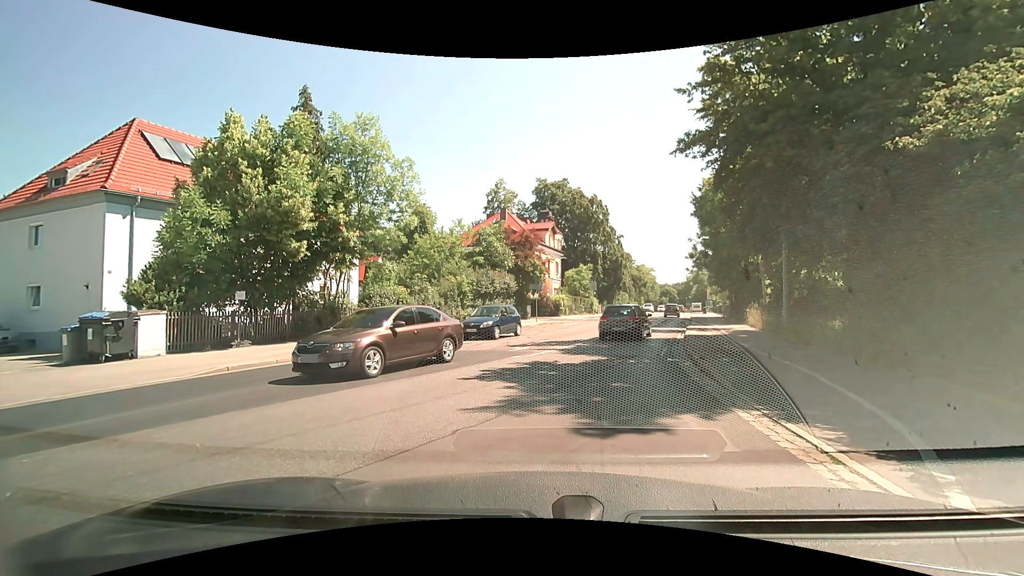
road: secondary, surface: asphalt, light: Day
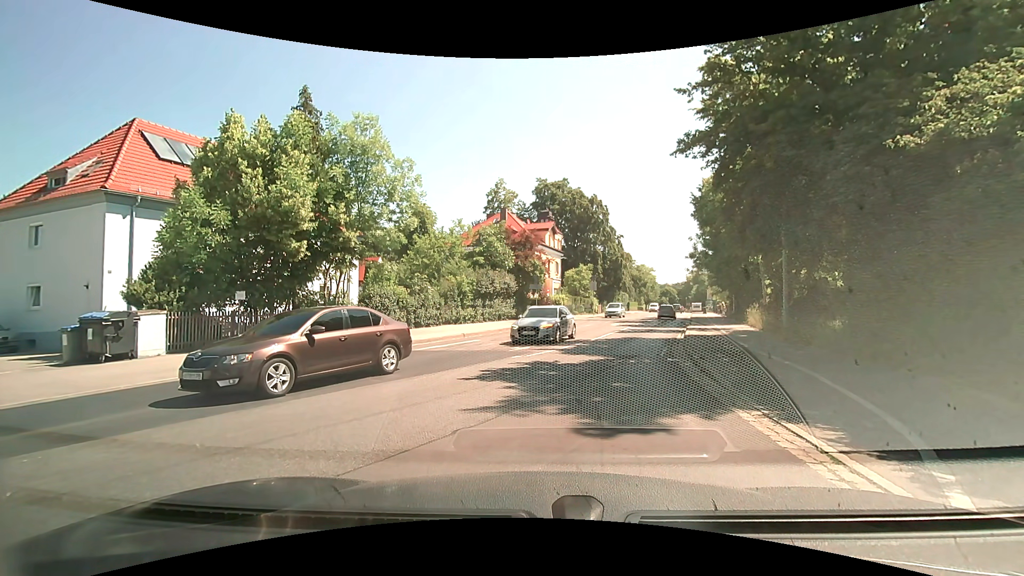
(0.0, 0.0) m; 0°
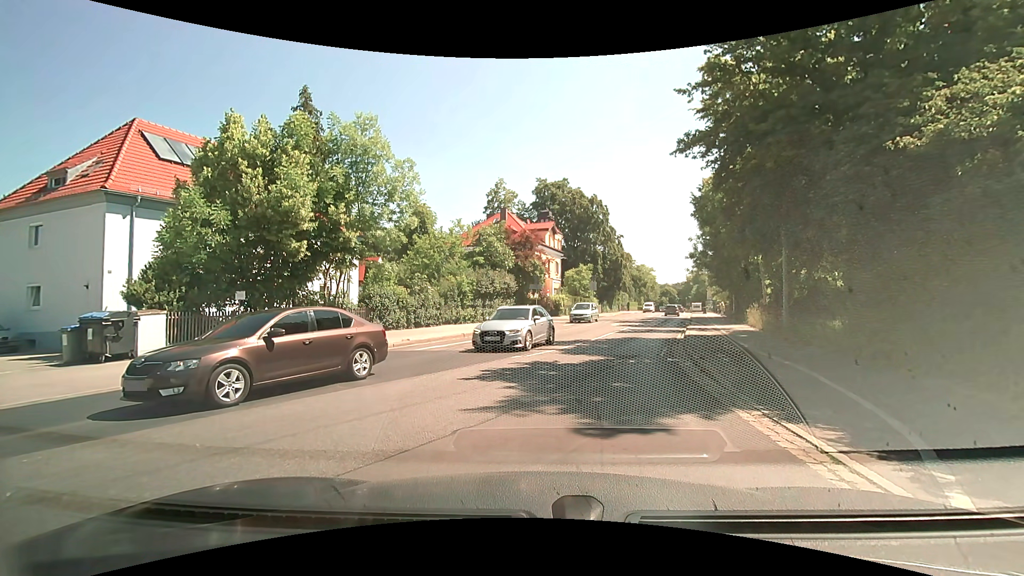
(0.0, 0.0) m; 0°
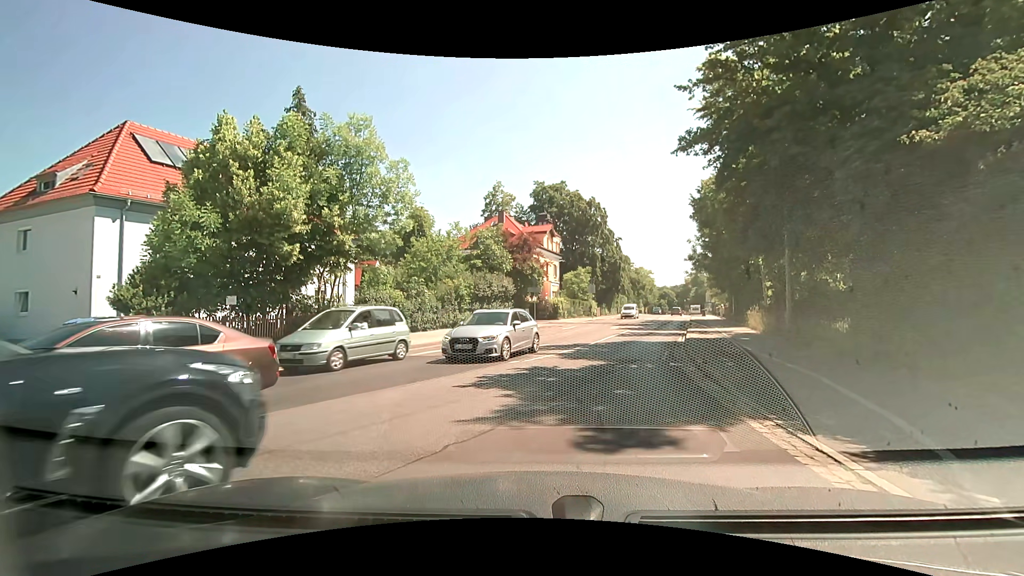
(0.0, +0.4) m; 0°
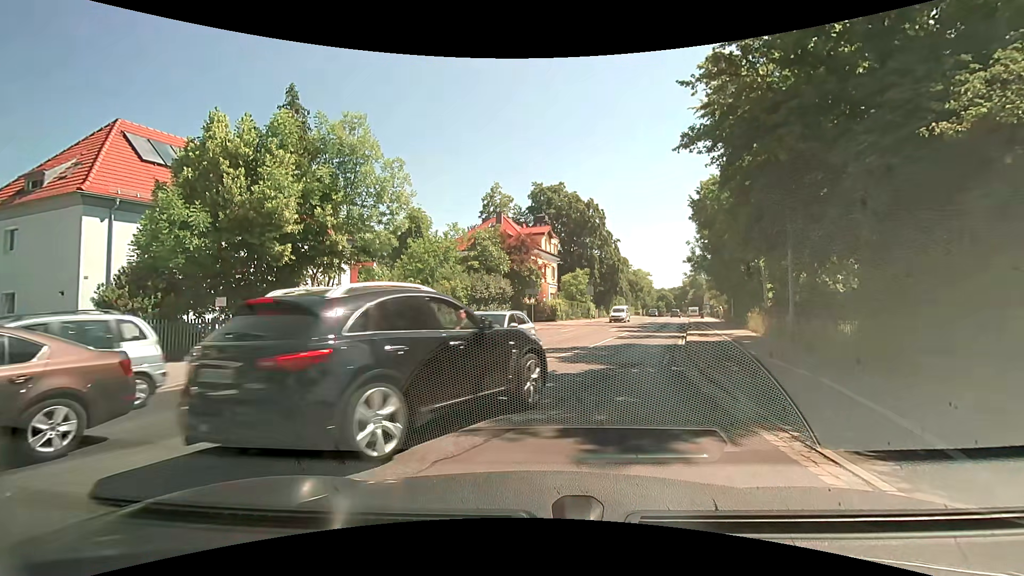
(0.0, +0.5) m; 0°
(0, +10) (+3, +20) (+5, +29) (+8, +39) (+11, +48) (+14, +58) (+17, +68) (+20, +77) (+22, +87) (+25, +97) m
